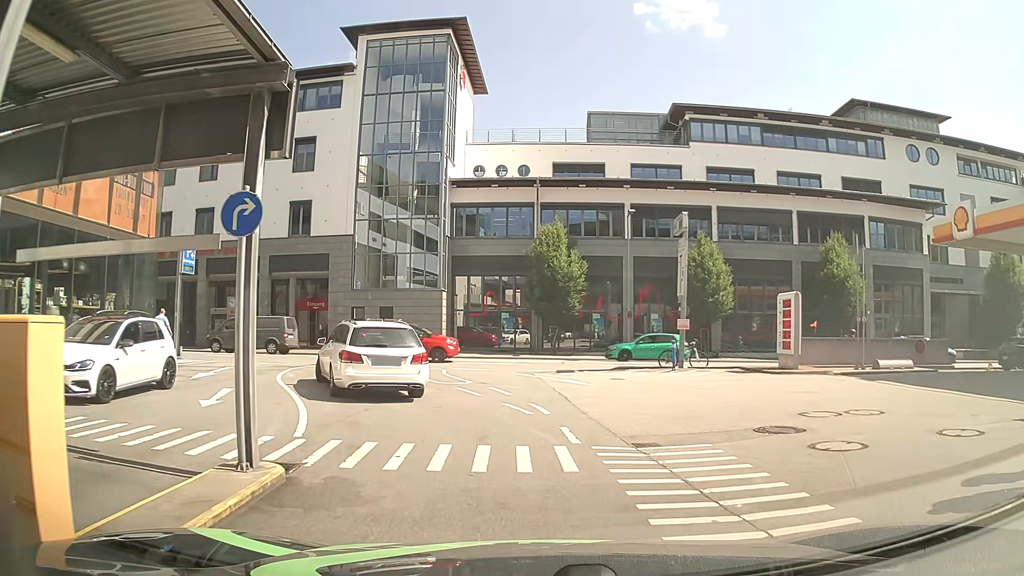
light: Day
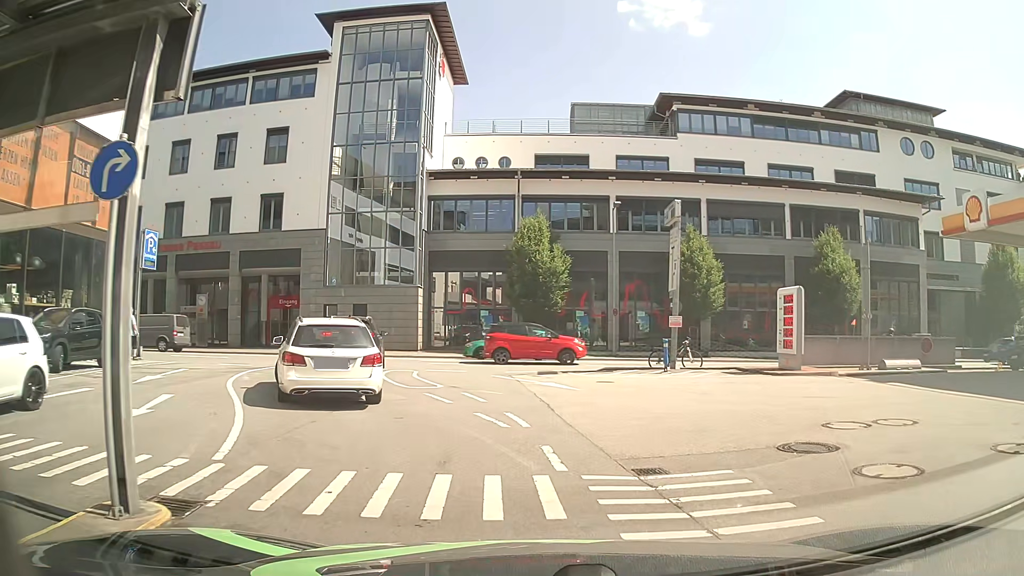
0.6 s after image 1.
(0.0, +1.8) m; 0°
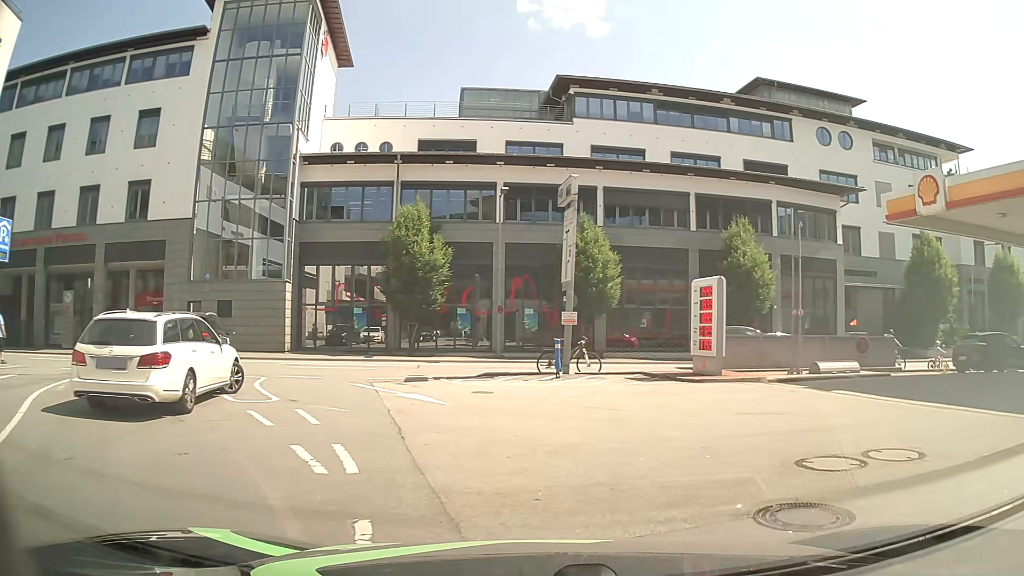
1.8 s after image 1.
(+0.2, +3.3) m; +9°
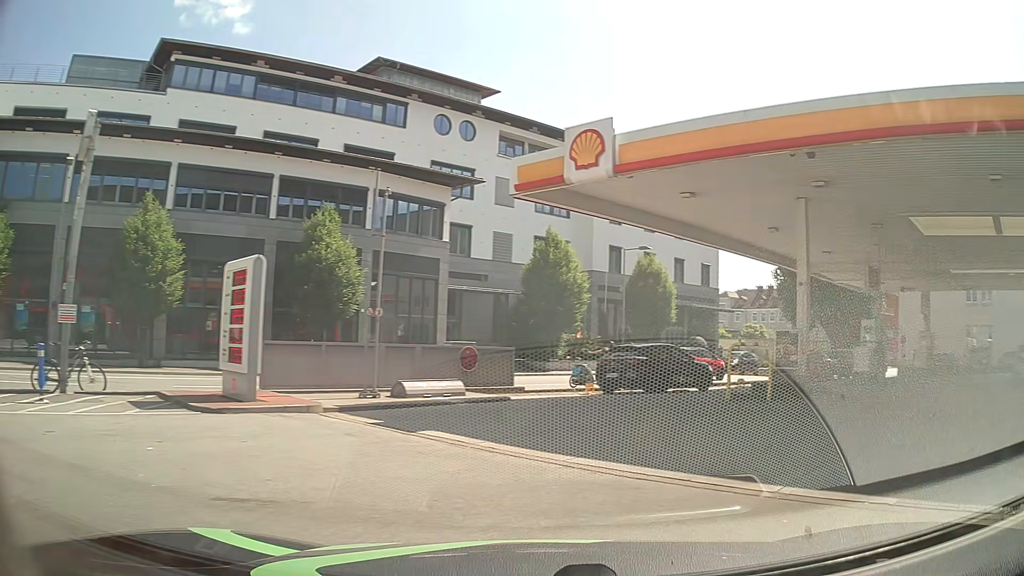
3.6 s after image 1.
(+1.7, +5.5) m; +35°
